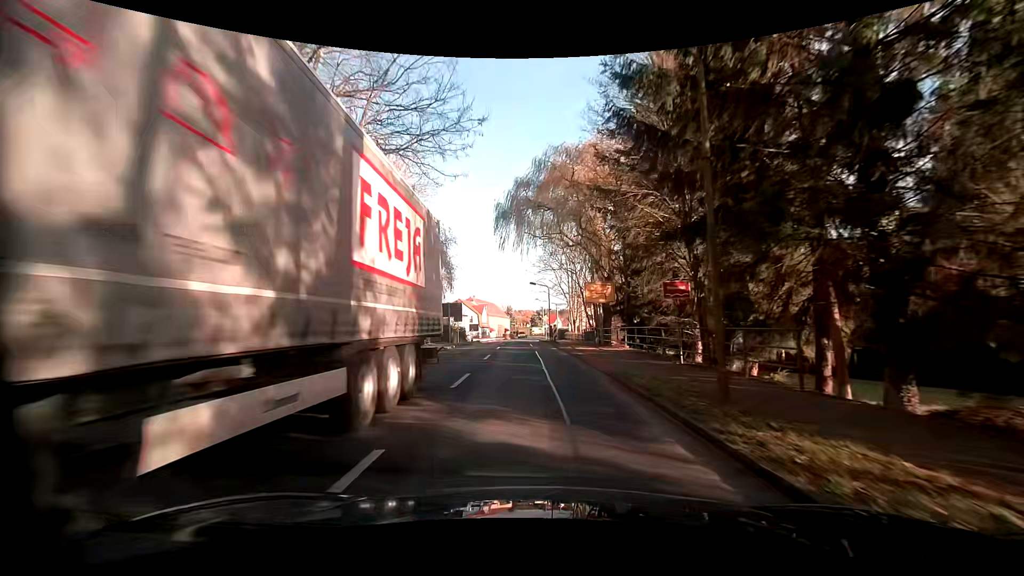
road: primary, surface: asphalt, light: Day
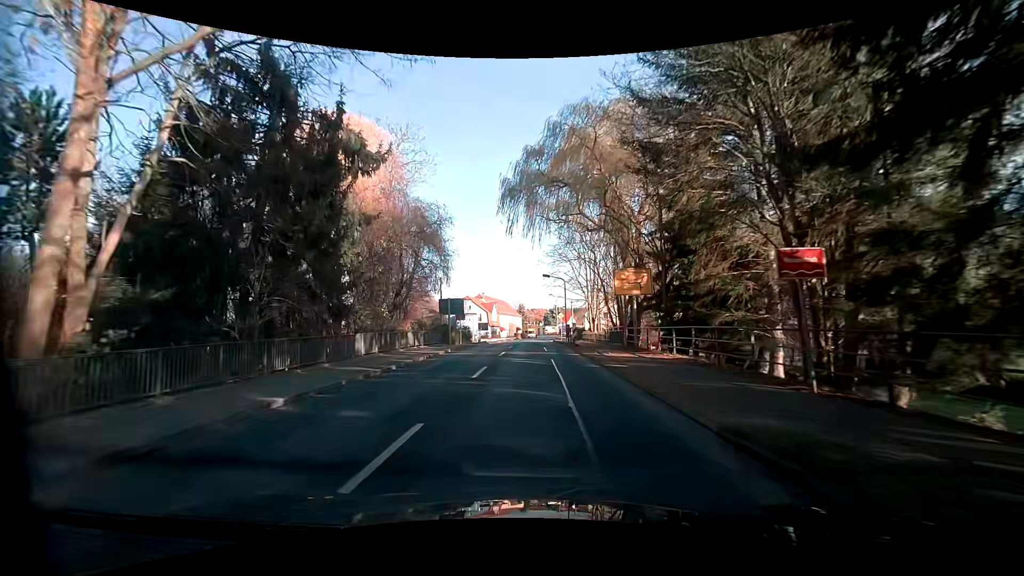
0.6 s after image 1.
(-0.1, +7.2) m; -1°
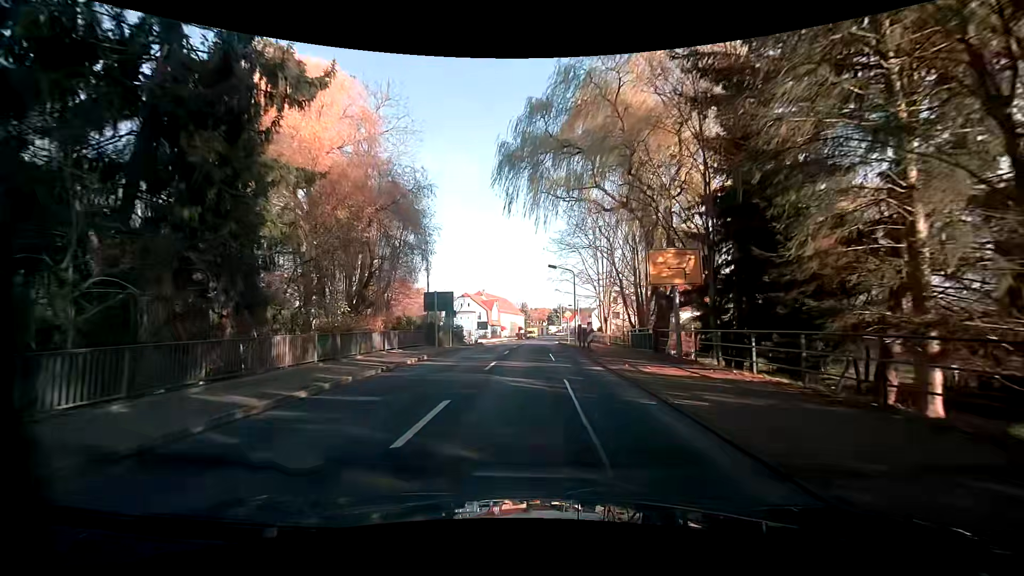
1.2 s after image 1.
(-0.1, +7.2) m; 0°
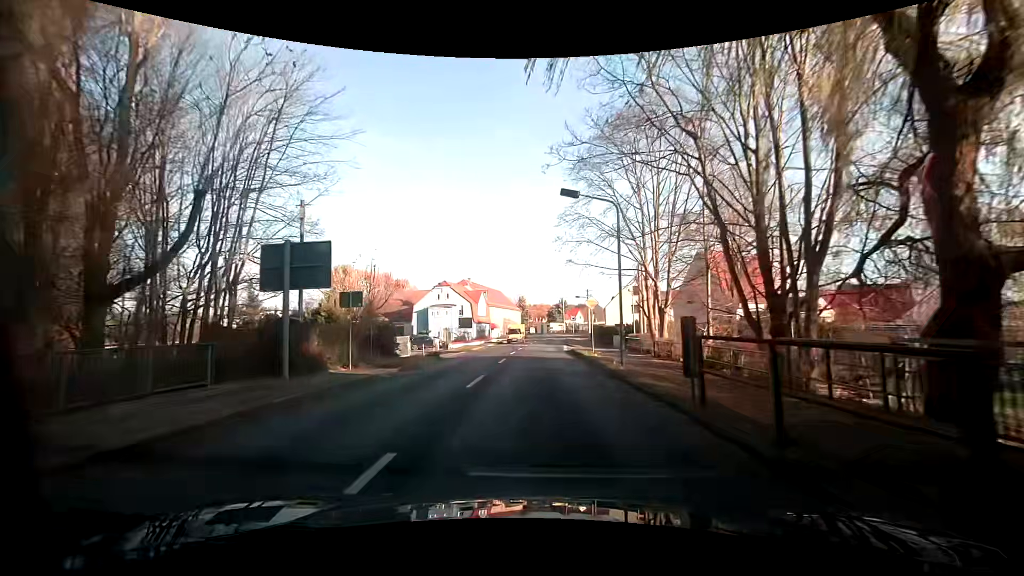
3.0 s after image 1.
(-0.3, +21.8) m; -1°
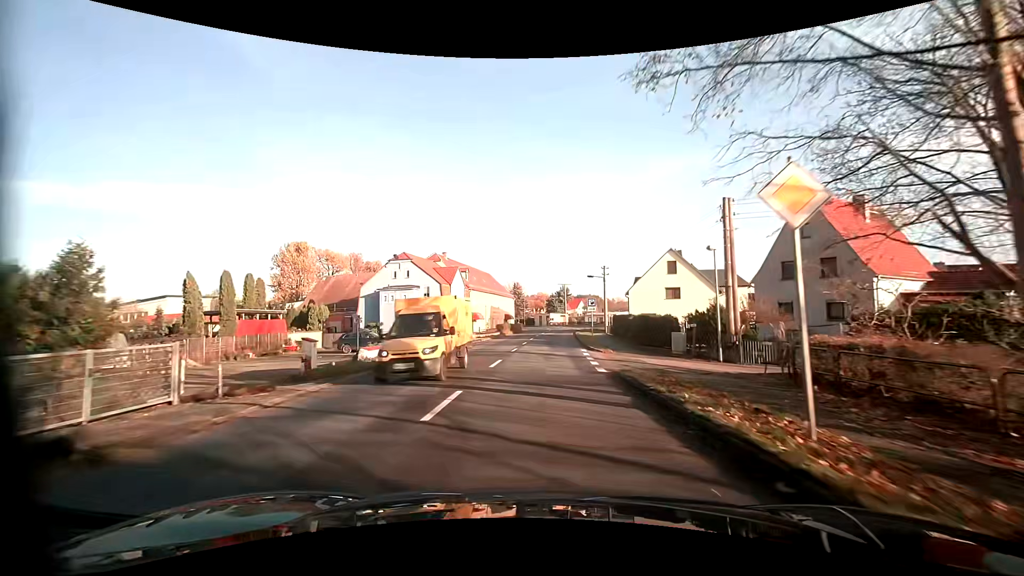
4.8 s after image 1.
(+0.3, +22.0) m; +1°
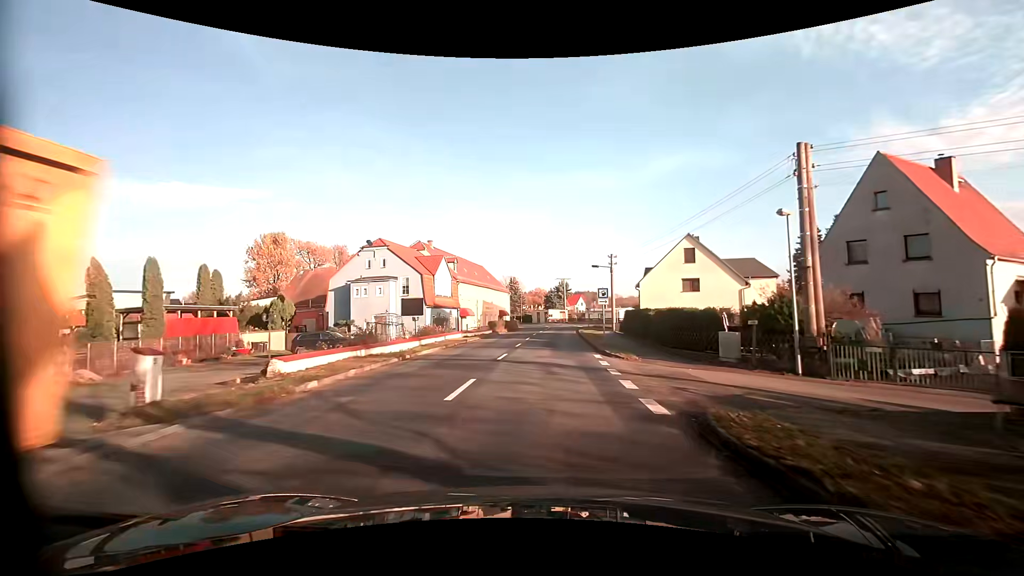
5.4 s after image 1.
(0.0, +7.5) m; -1°
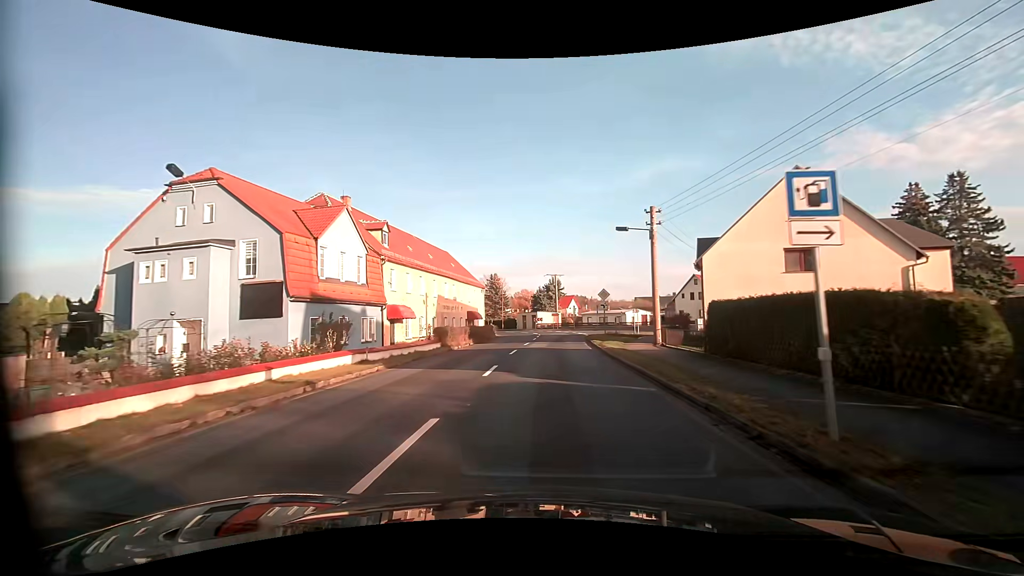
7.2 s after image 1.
(+0.6, +22.7) m; +2°
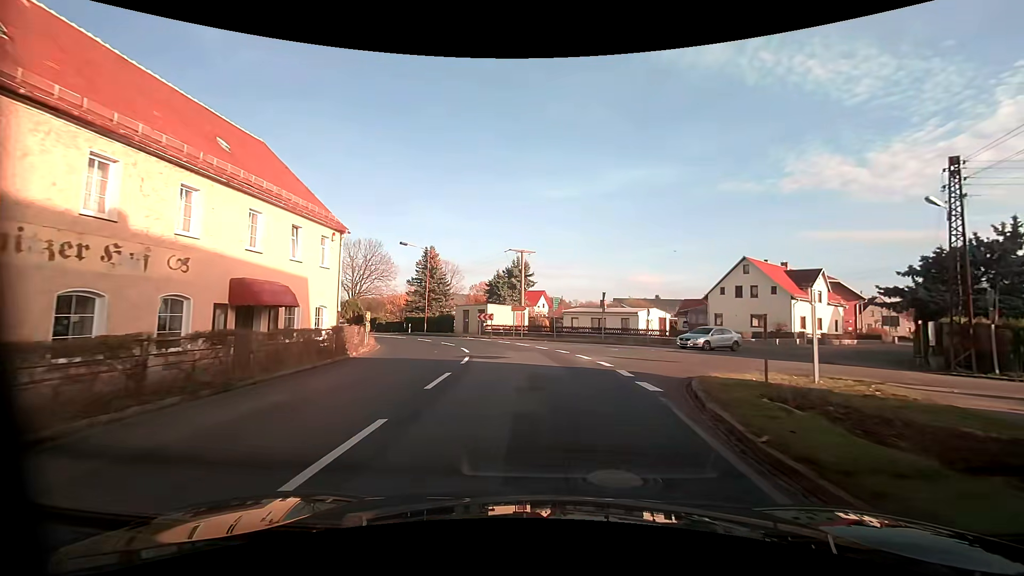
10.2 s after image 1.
(+1.5, +35.8) m; +5°
(0, +10) (-1, +20) (-3, +30) (-8, +38) (-14, +46) (-20, +54) (-27, +62) (-33, +70) (-39, +78) (-45, +86) m
